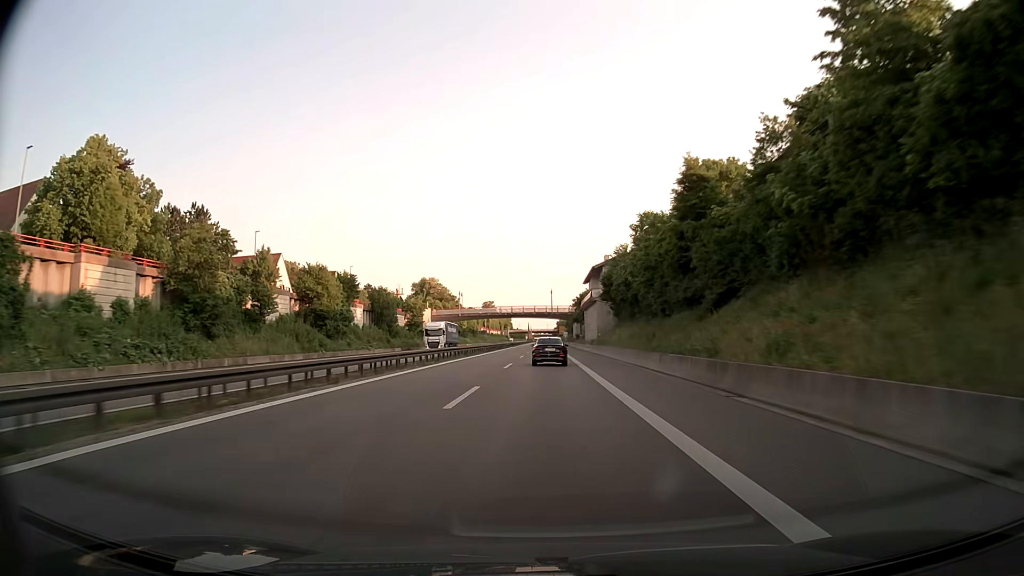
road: trunk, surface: asphalt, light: Day
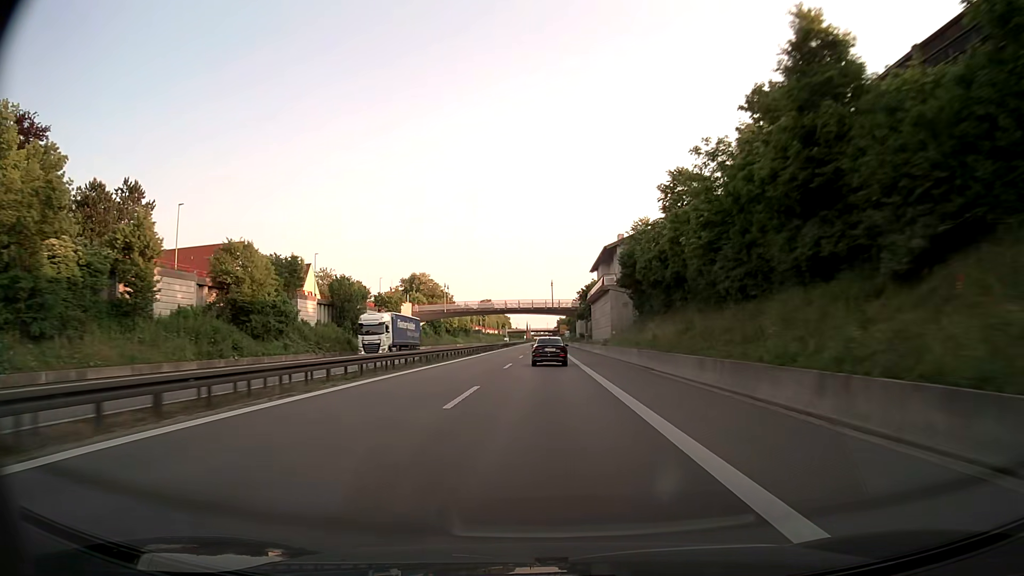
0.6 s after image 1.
(0.0, +18.1) m; 0°
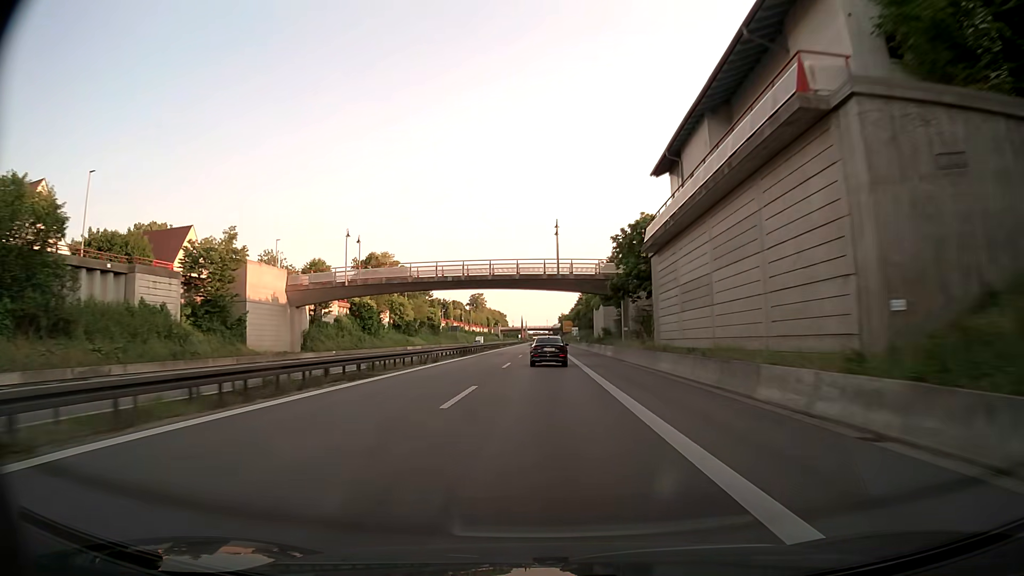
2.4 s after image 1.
(+0.1, +54.0) m; 0°
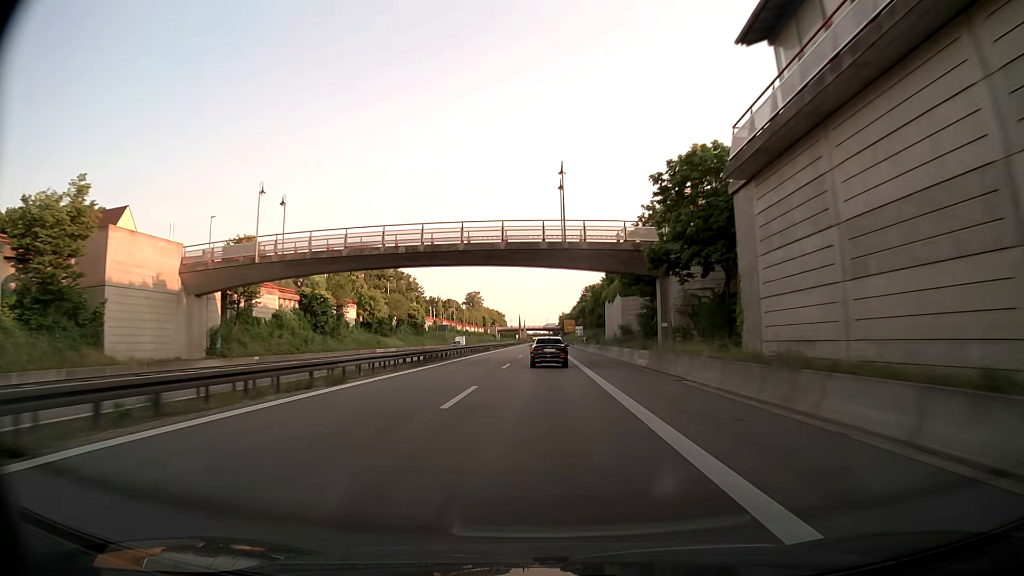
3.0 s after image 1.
(0.0, +17.9) m; 0°
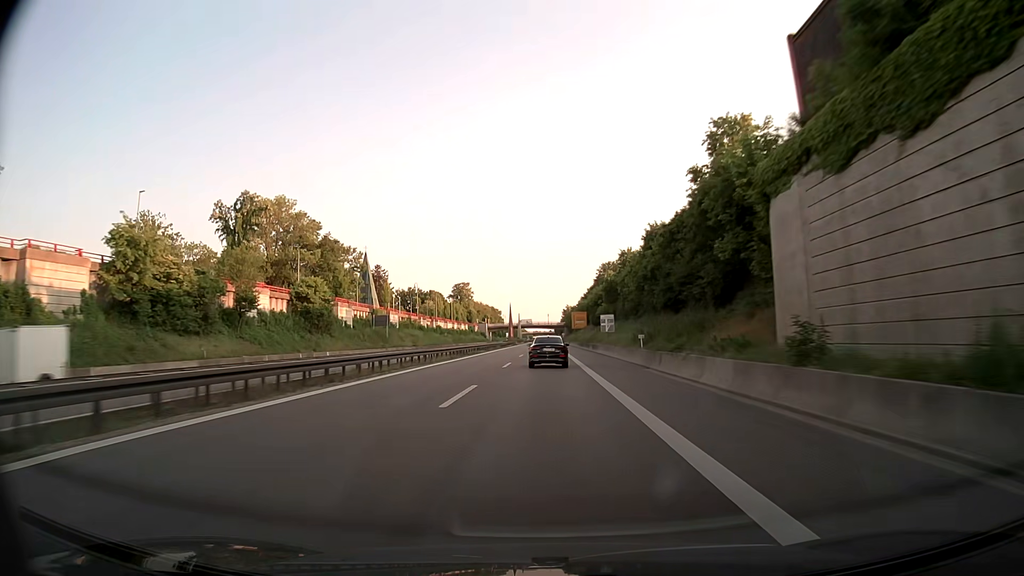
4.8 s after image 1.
(+0.1, +54.0) m; 0°
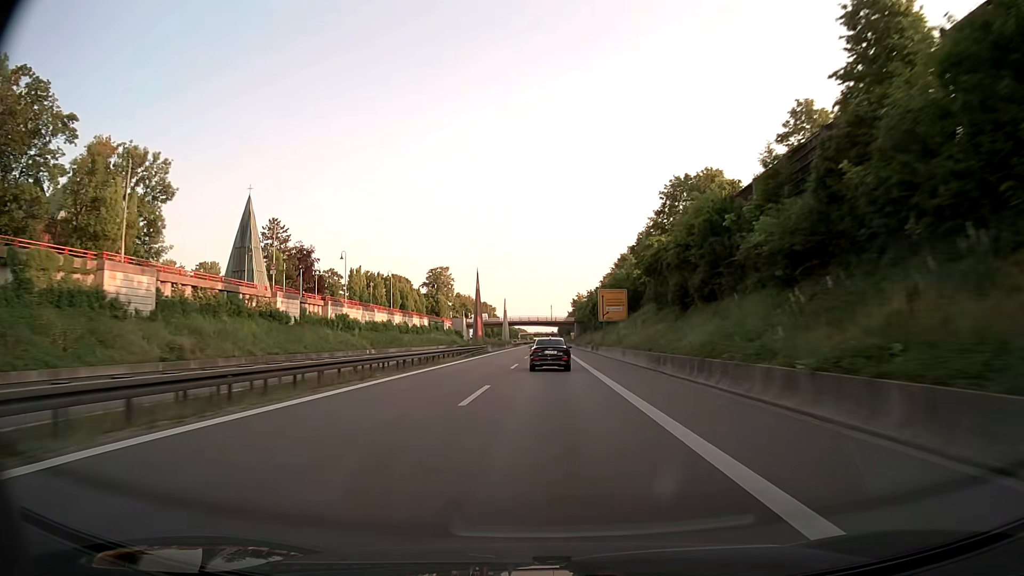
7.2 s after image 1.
(0.0, +71.3) m; 0°
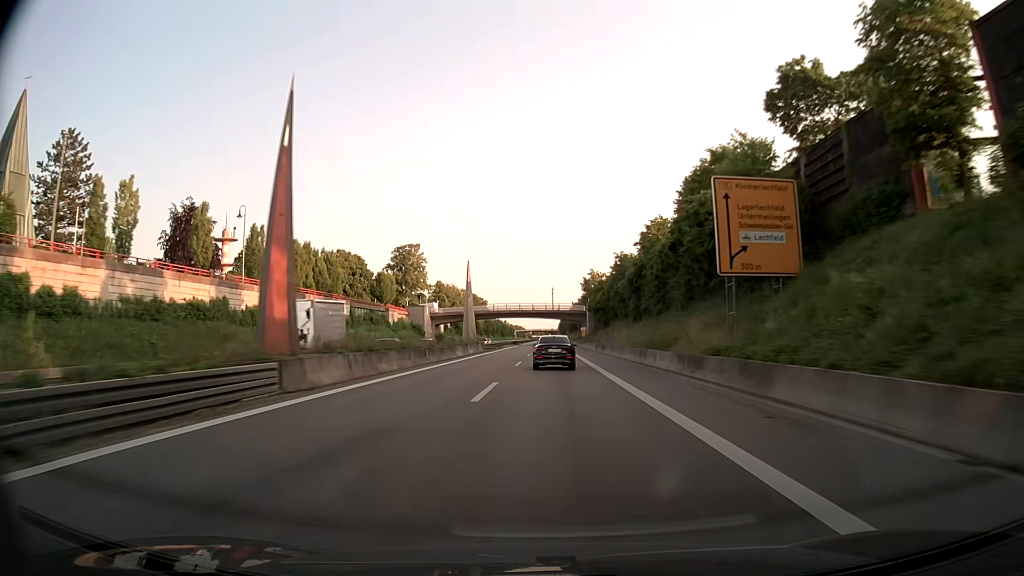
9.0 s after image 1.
(0.0, +53.8) m; 0°
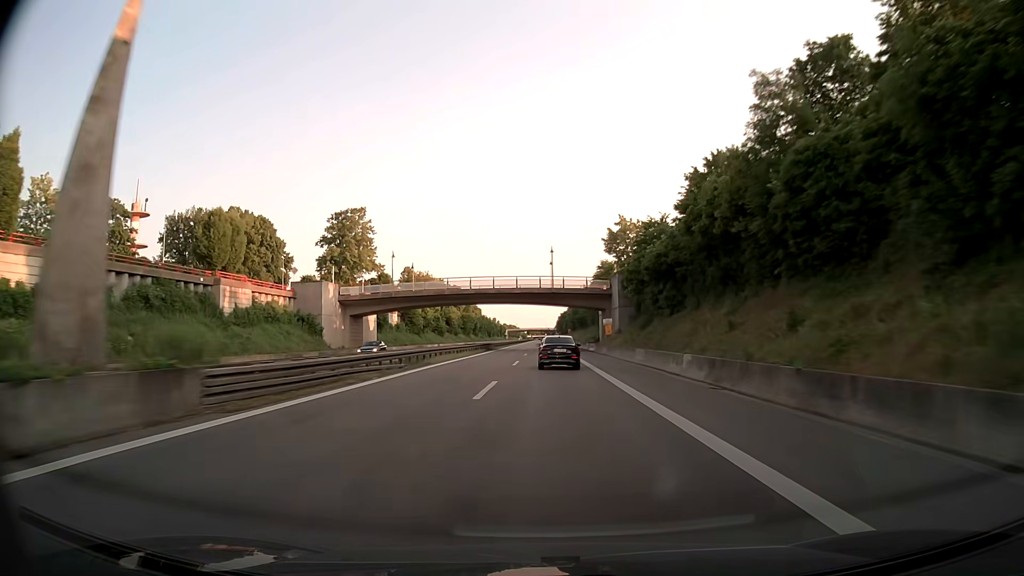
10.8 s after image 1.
(0.0, +53.2) m; 0°
(0, +10) (0, +20) (0, +30) (0, +40) (0, +50) (0, +60) (0, +70) (0, +80) (0, +90) (0, +100) m
